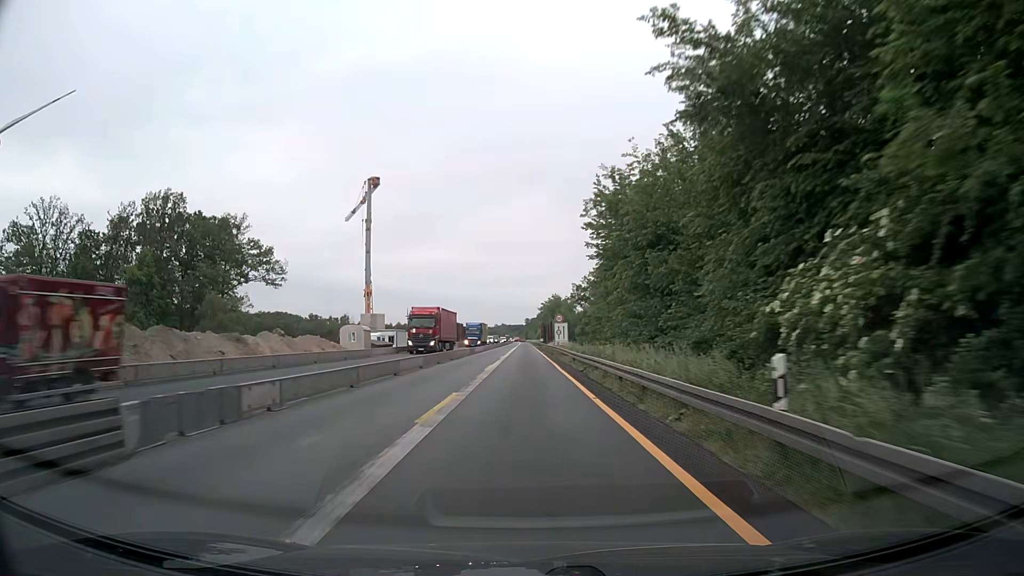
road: motorway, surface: asphalt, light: Day
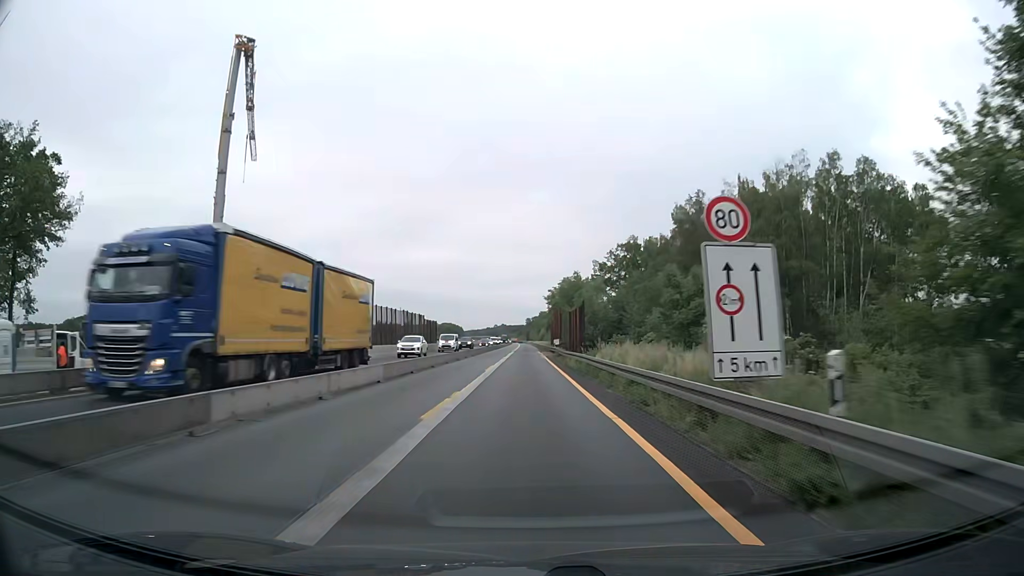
(-0.2, +51.5) m; 0°
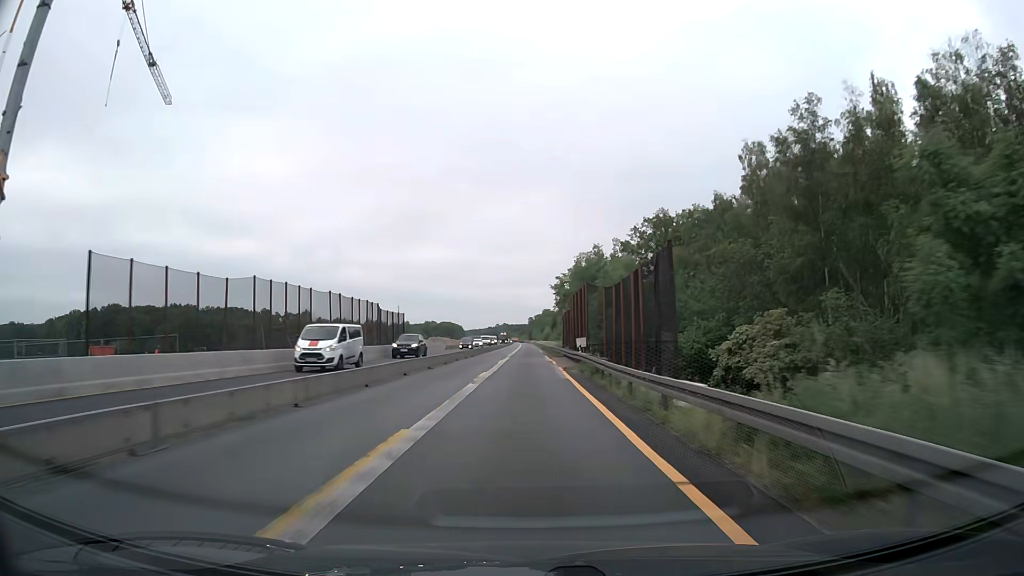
(+0.1, +25.8) m; 0°
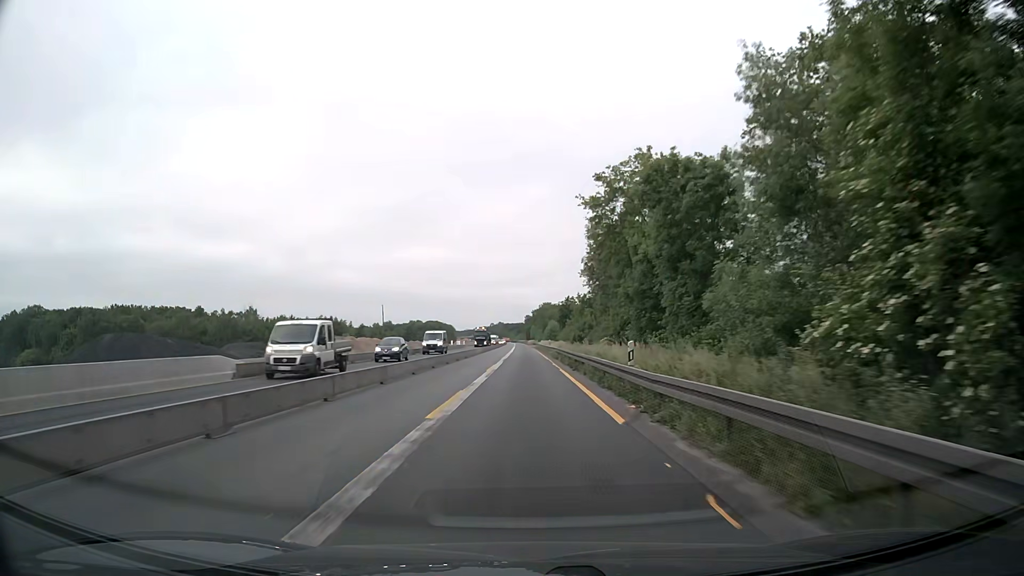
(-0.2, +64.3) m; 0°
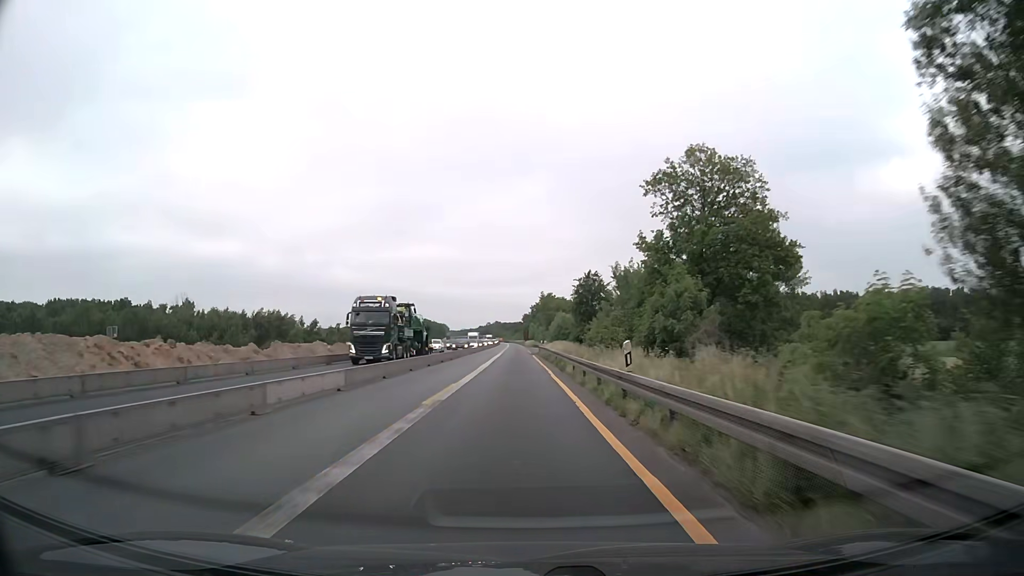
(0.0, +51.5) m; 0°
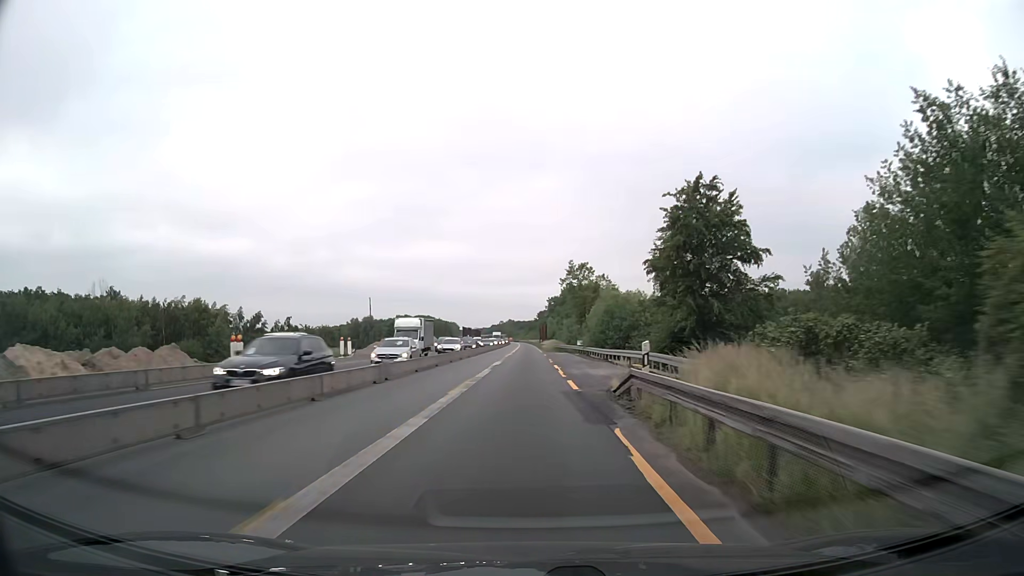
(-0.4, +51.5) m; -1°
(0, +10) (0, +20) (0, +30) (0, +40) (0, +50) (0, +60) (0, +70) (0, +80) (0, +90) (0, +100) m
